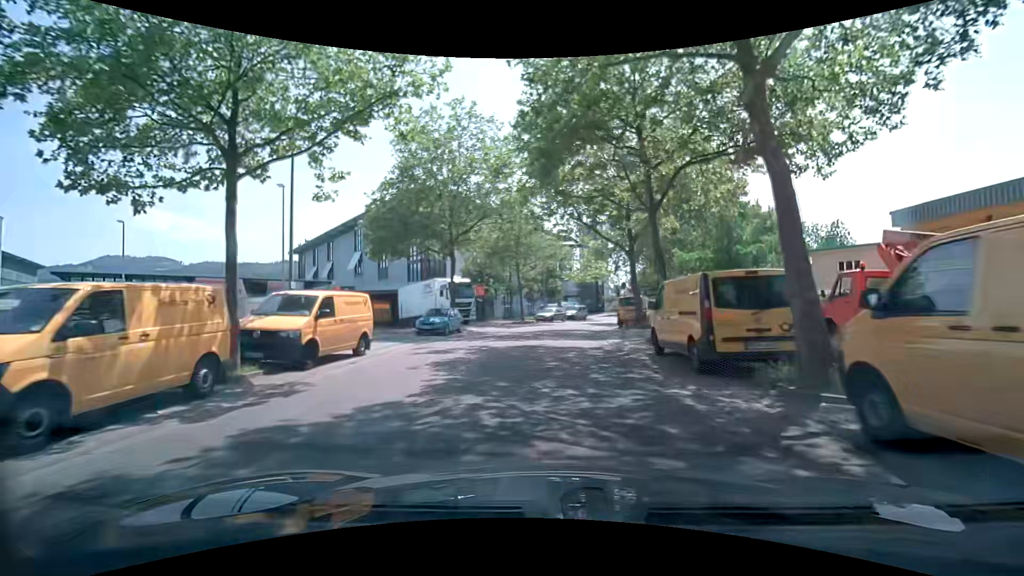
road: tertiary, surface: asphalt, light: Day
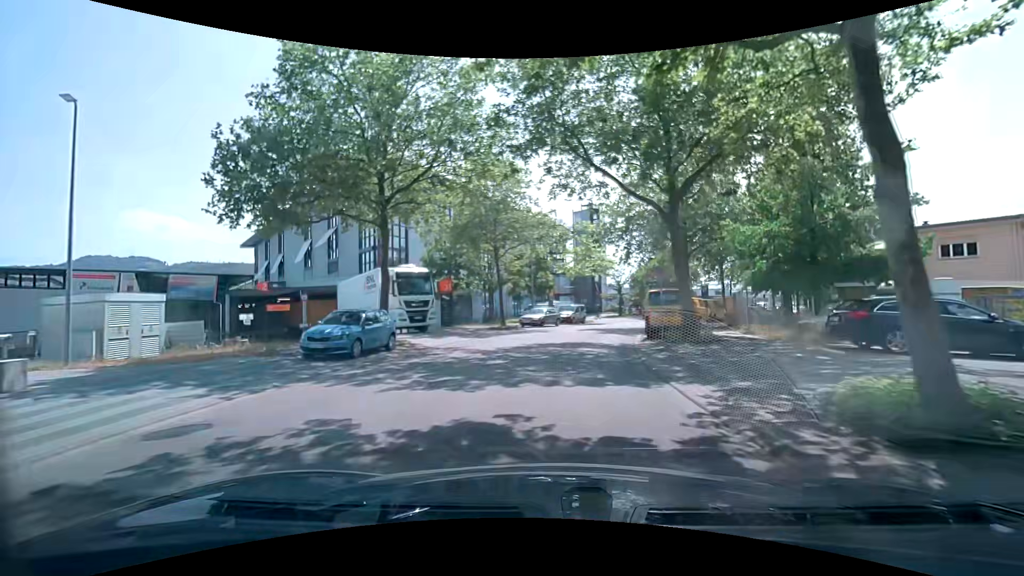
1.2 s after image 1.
(+0.1, +11.6) m; +1°
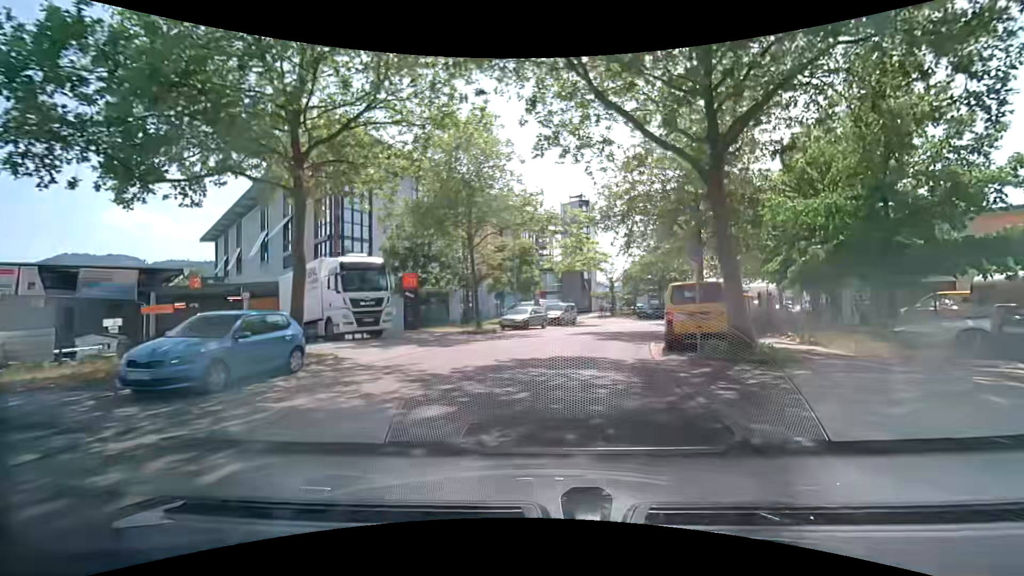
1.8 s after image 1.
(0.0, +5.7) m; +1°
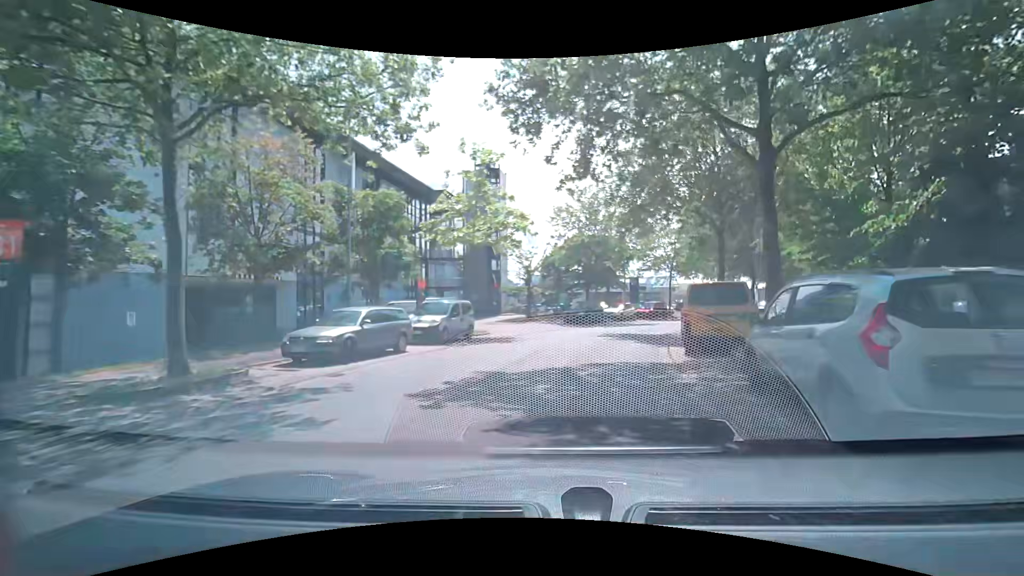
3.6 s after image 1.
(+1.6, +17.0) m; +10°
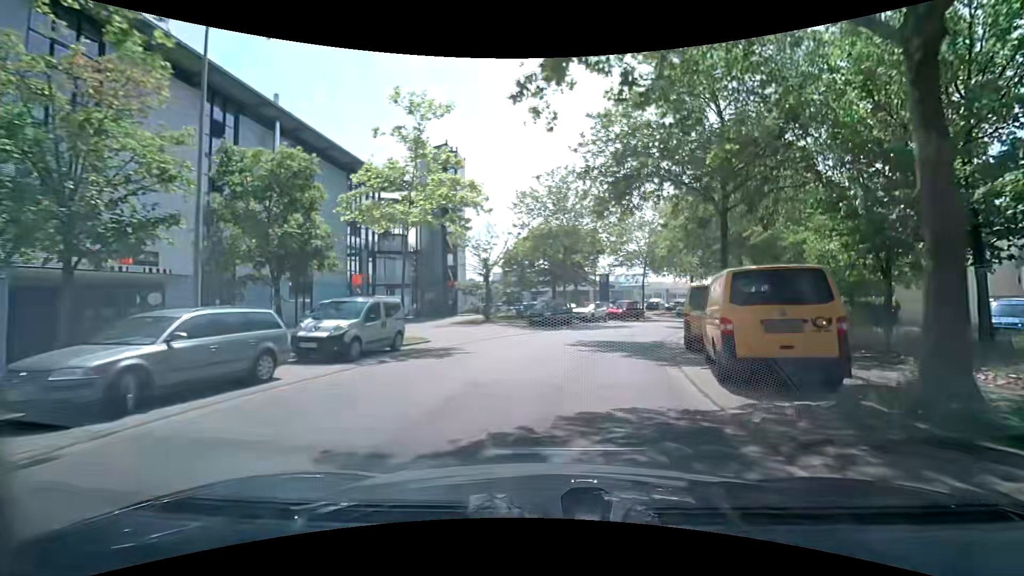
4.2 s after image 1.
(+0.2, +5.6) m; +4°
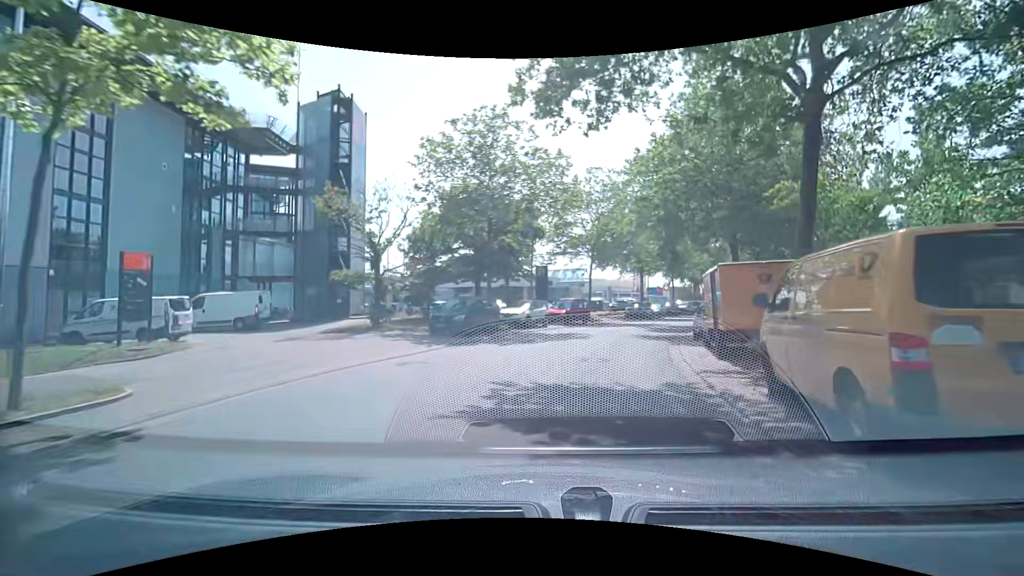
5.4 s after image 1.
(+0.6, +11.1) m; +5°
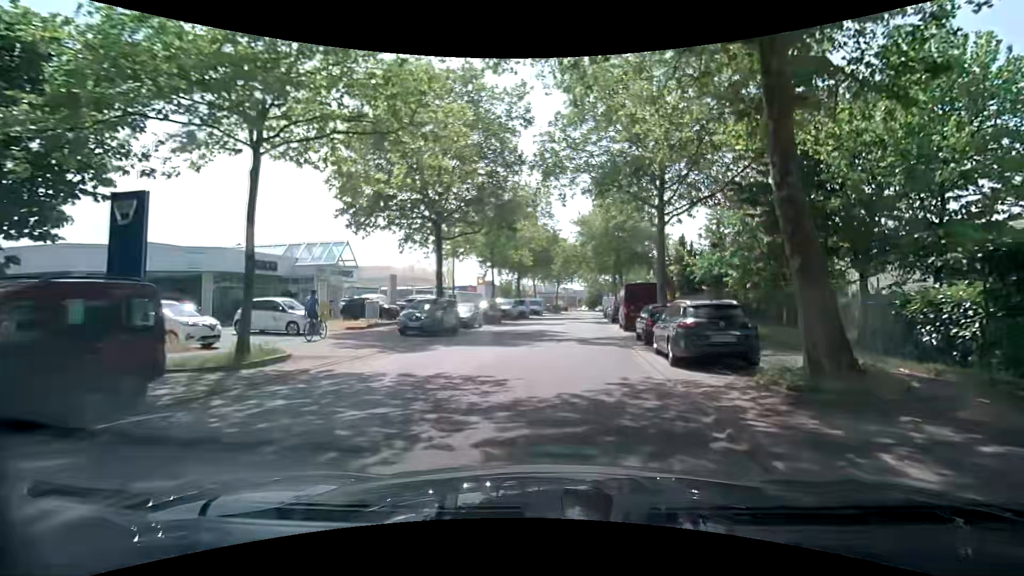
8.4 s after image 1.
(+4.0, +26.9) m; +18°
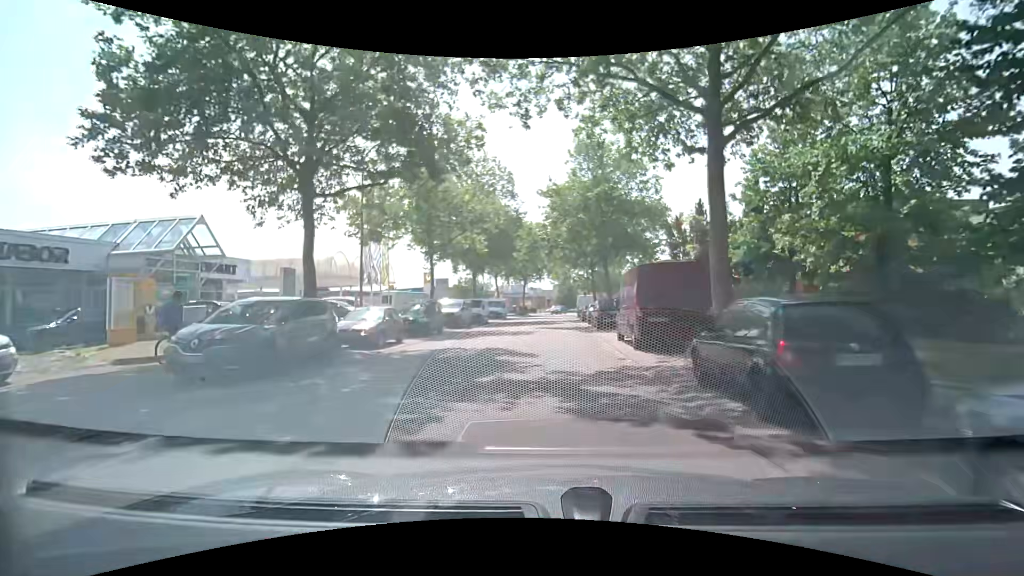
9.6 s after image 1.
(+0.4, +11.6) m; -1°
